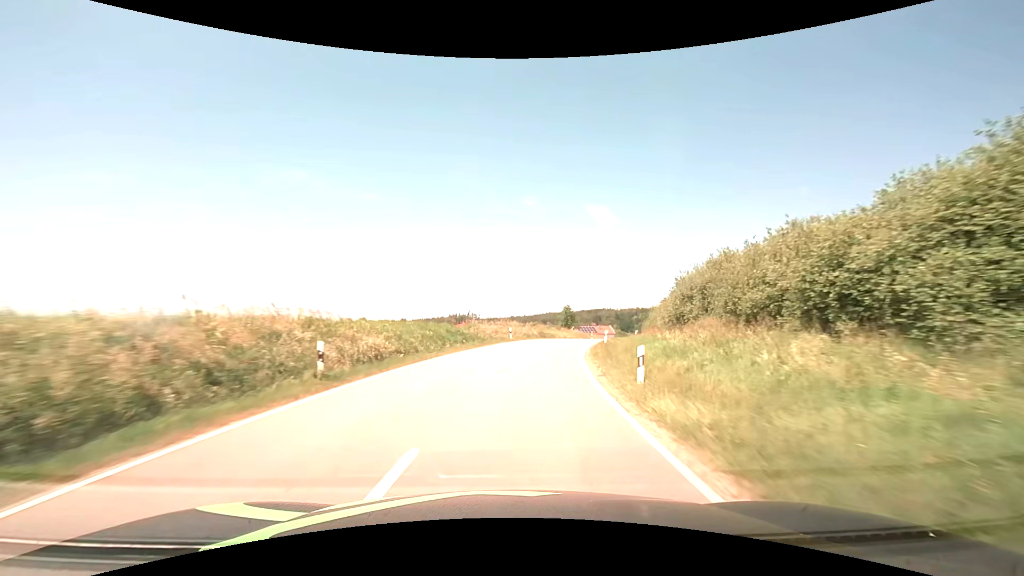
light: Day
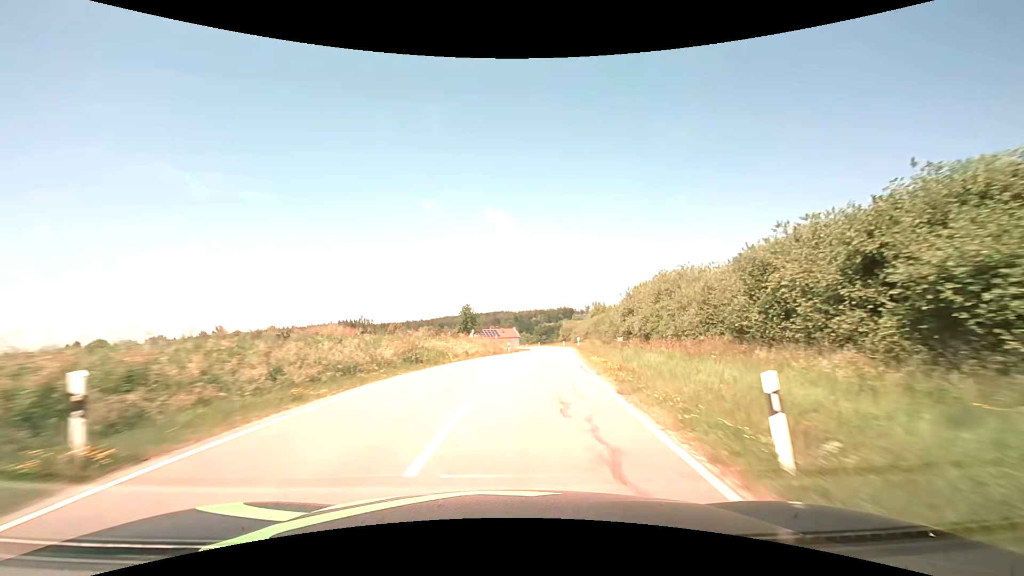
(+3.3, +31.9) m; +12°
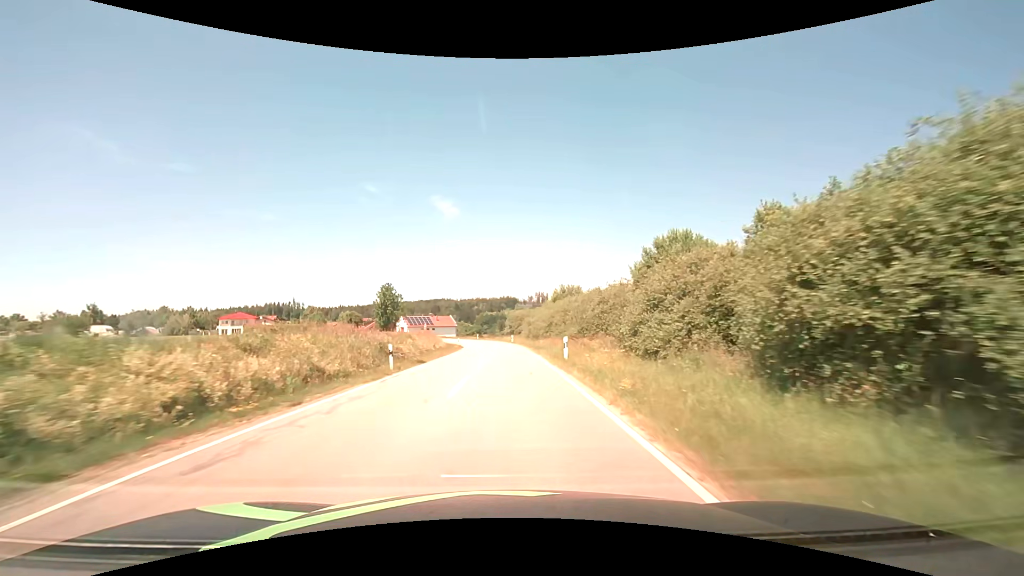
(+2.3, +30.1) m; +7°
(0, +10) (0, +20) (0, +30) (0, +40) (0, +50) (-1, +60) (-2, +70) (-4, +80) (-6, +89) (-9, +99) m
